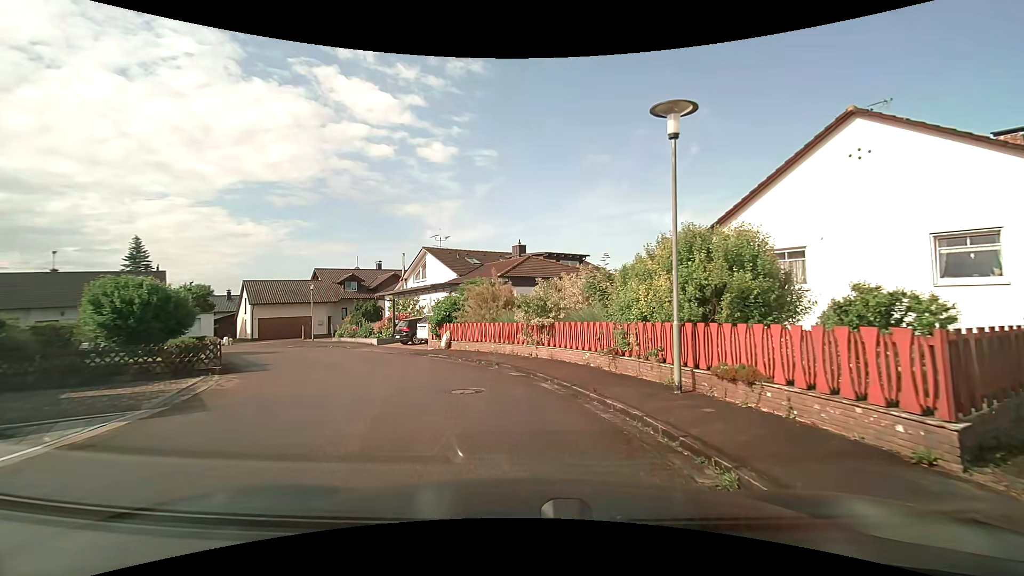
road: residential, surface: asphalt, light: Day
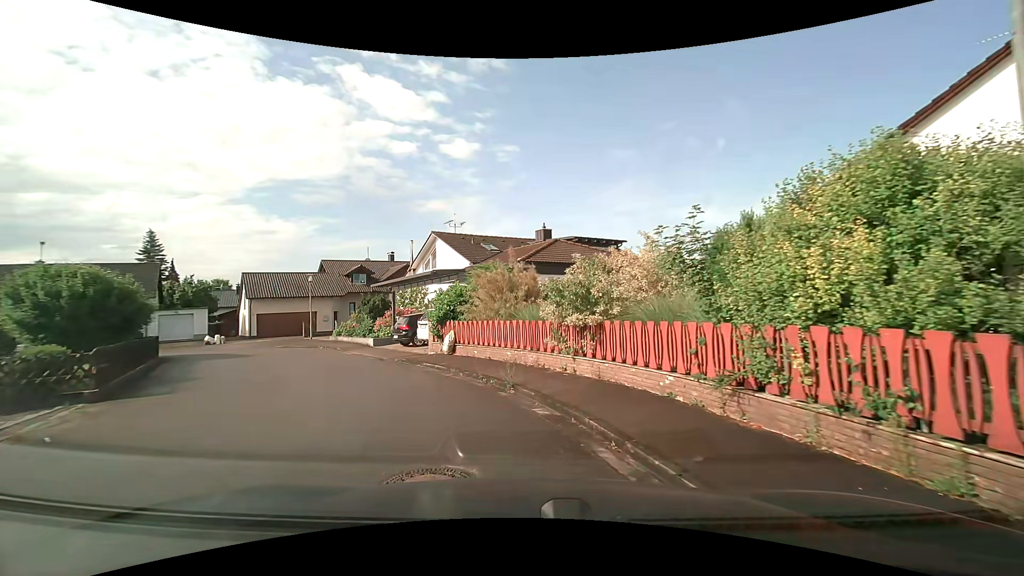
(-0.1, +5.2) m; -2°
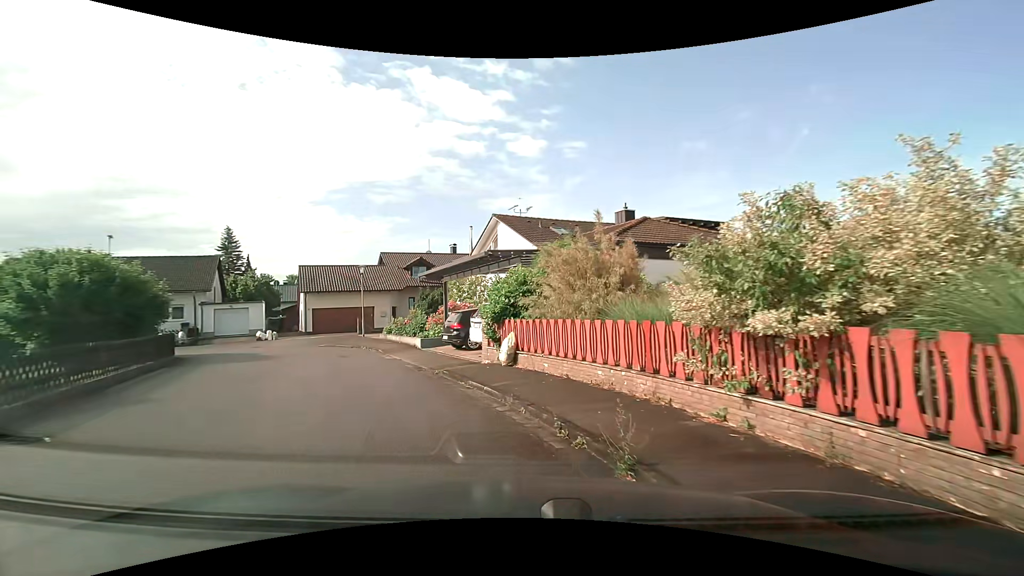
(-0.3, +4.8) m; -9°
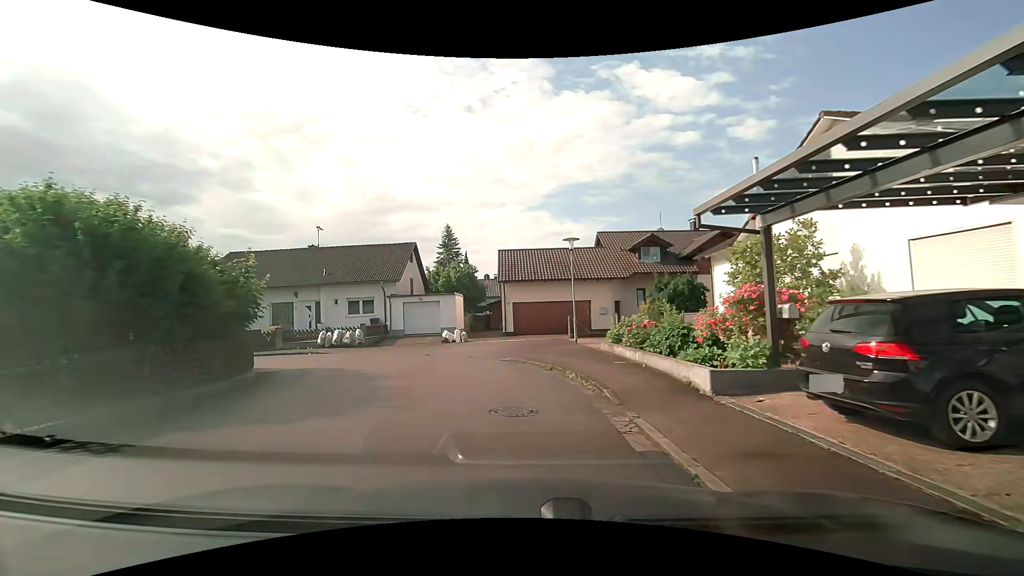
(-2.6, +11.7) m; -24°
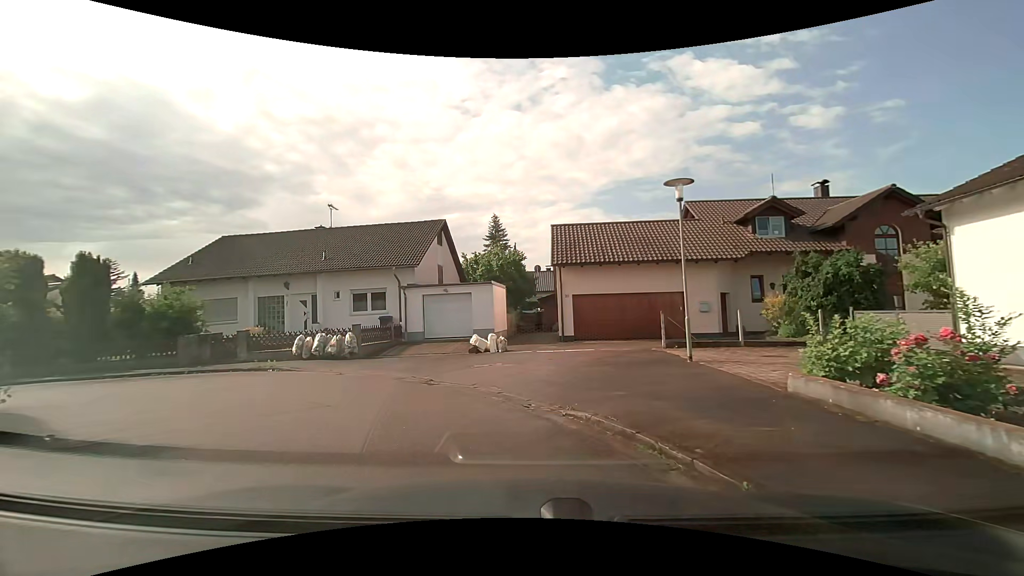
(-0.4, +8.9) m; -5°
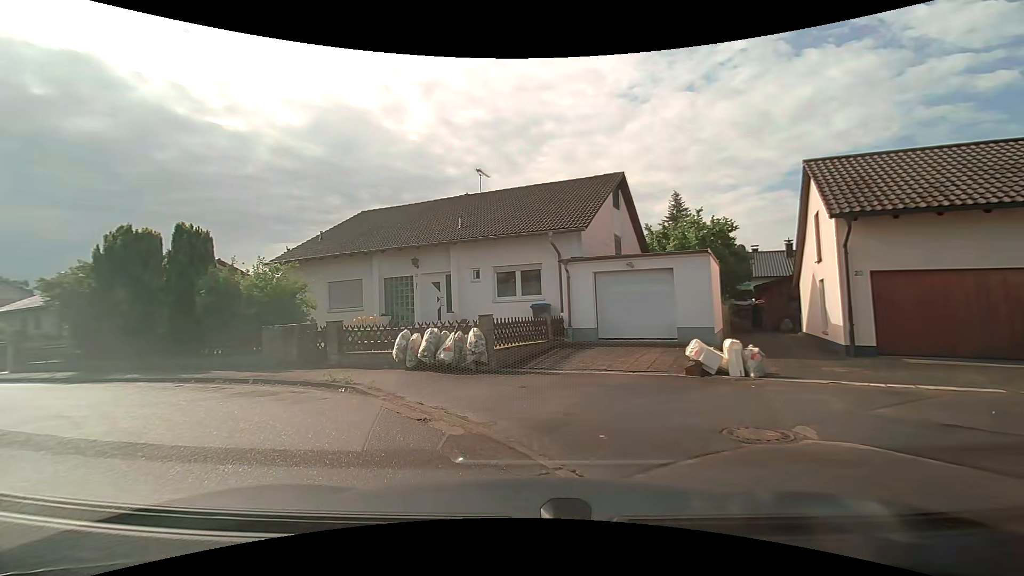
(-1.2, +8.2) m; -19°
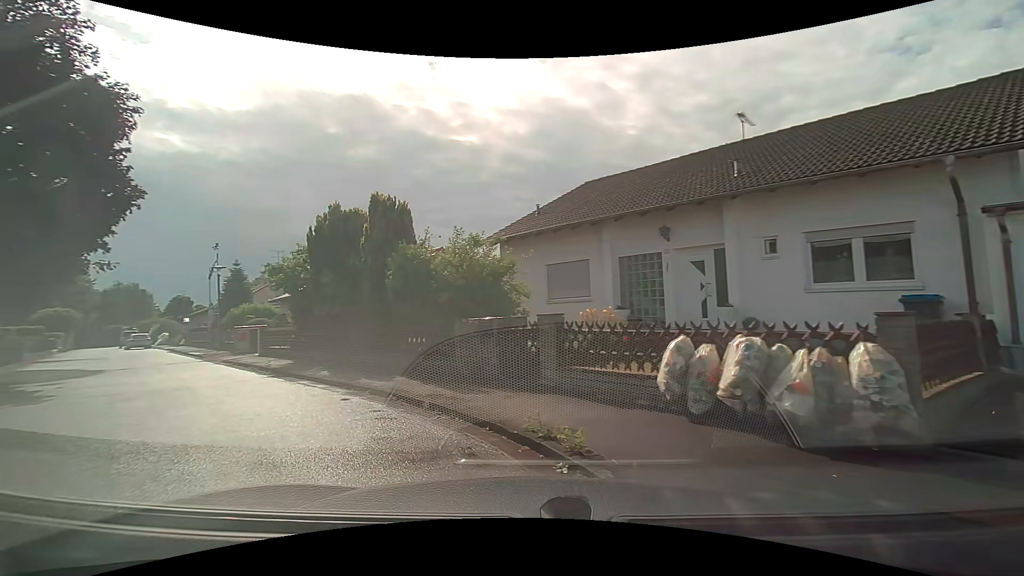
(-1.2, +5.7) m; -25°
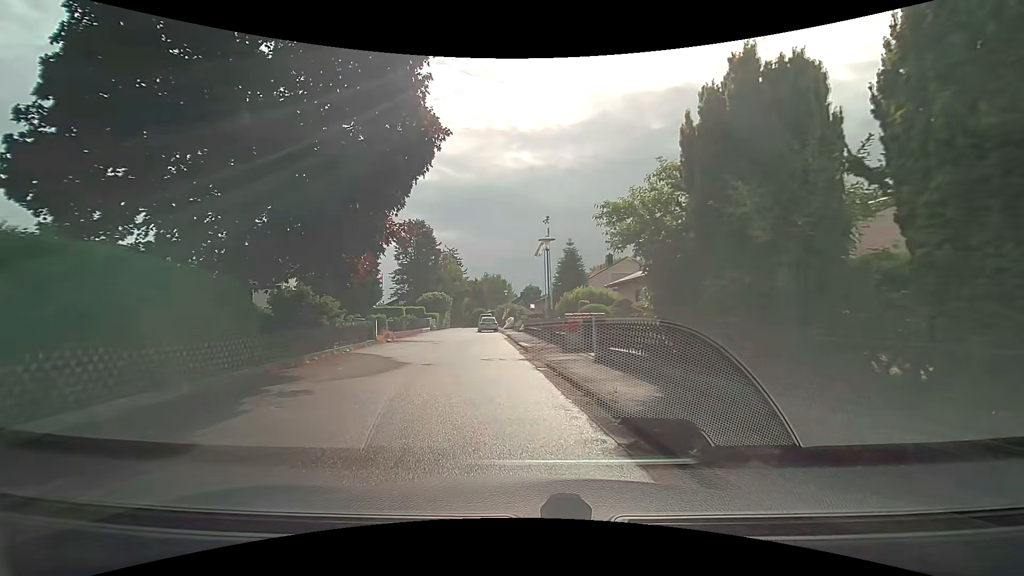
(-3.7, +9.2) m; -36°
